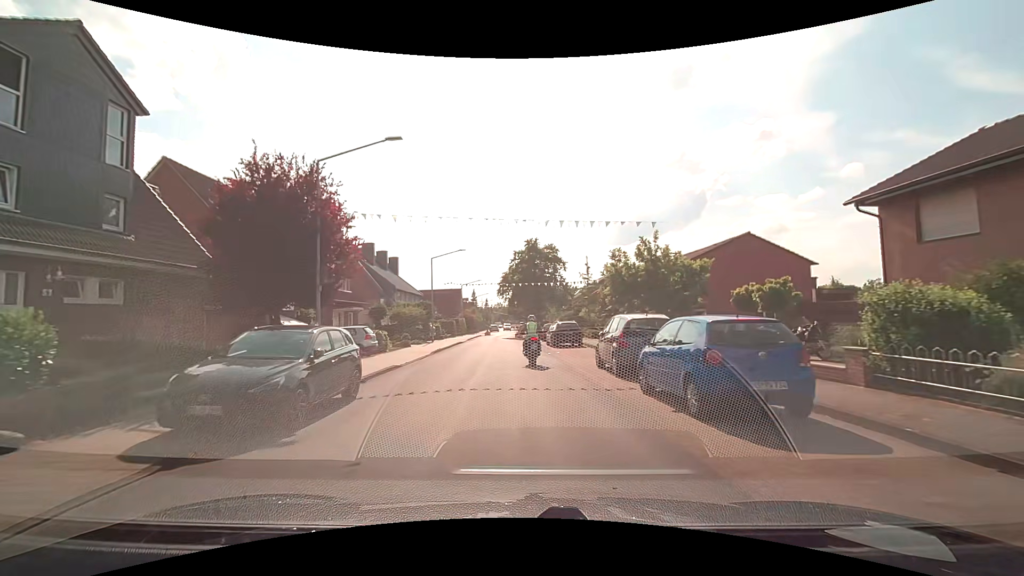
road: residential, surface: asphalt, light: Day
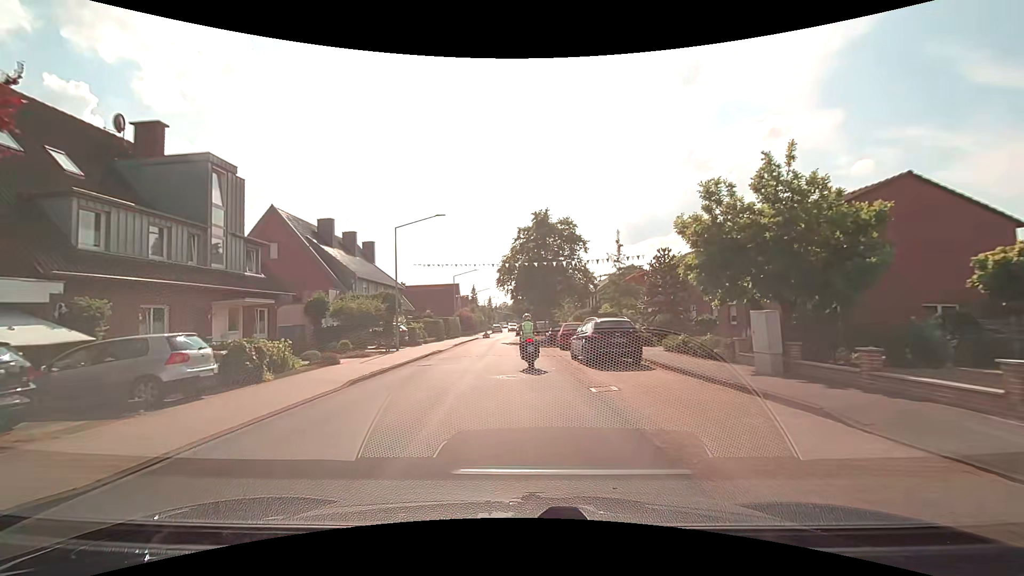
(0.0, +13.6) m; -1°
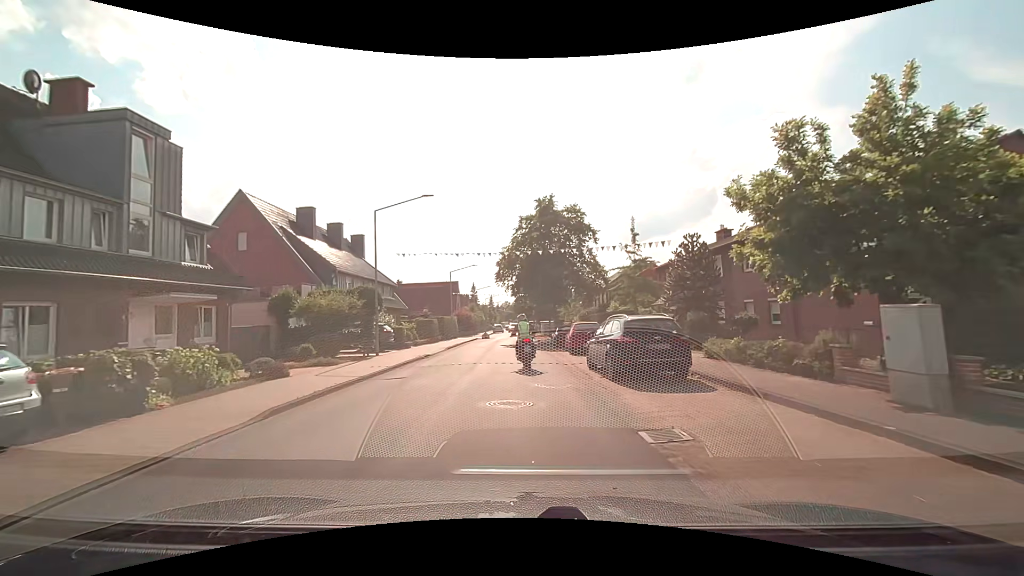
(0.0, +4.4) m; 0°
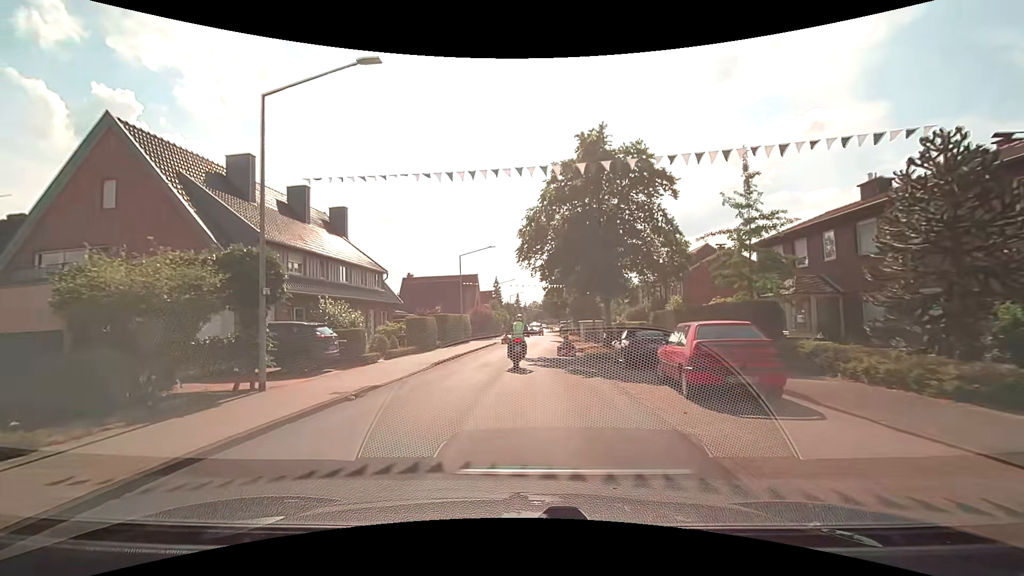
(-0.3, +12.9) m; -3°
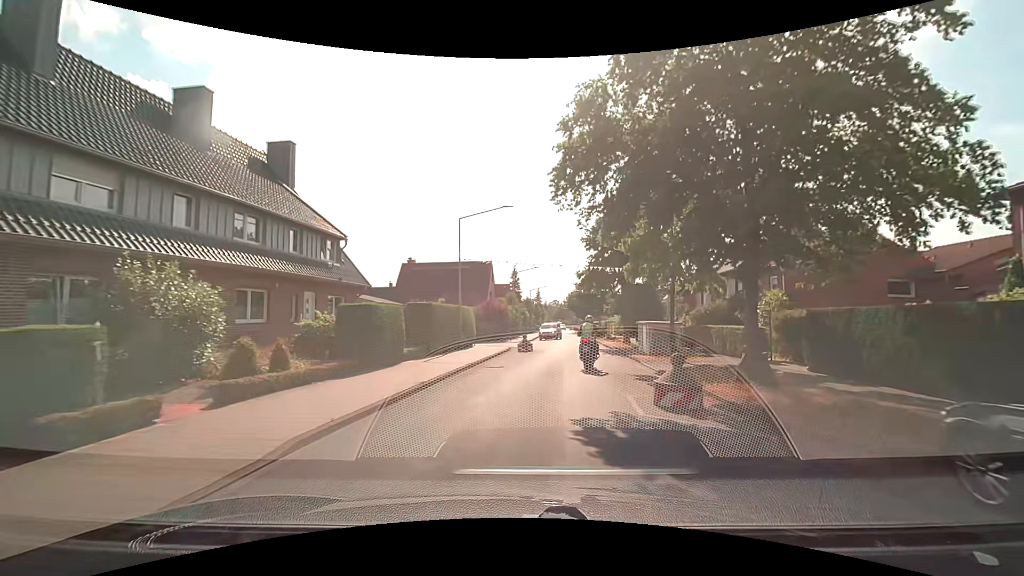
(-0.5, +13.3) m; -2°
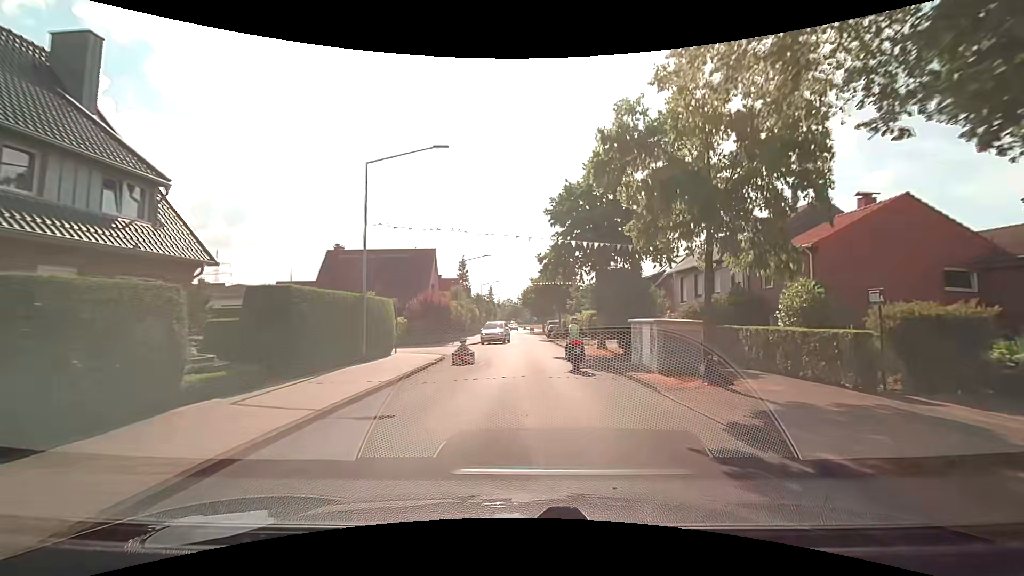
(+0.4, +8.9) m; +6°
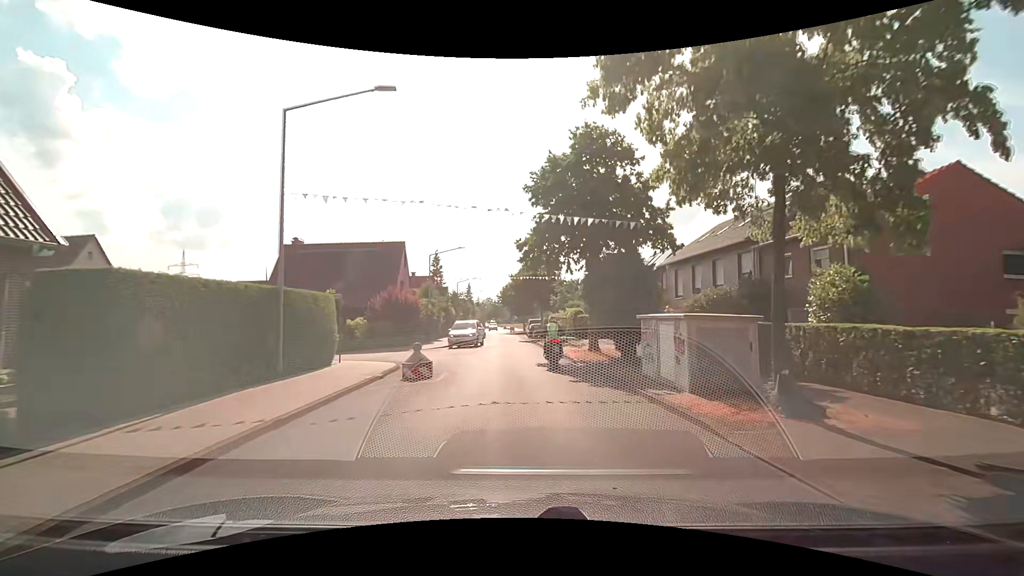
(+0.1, +4.4) m; +2°
